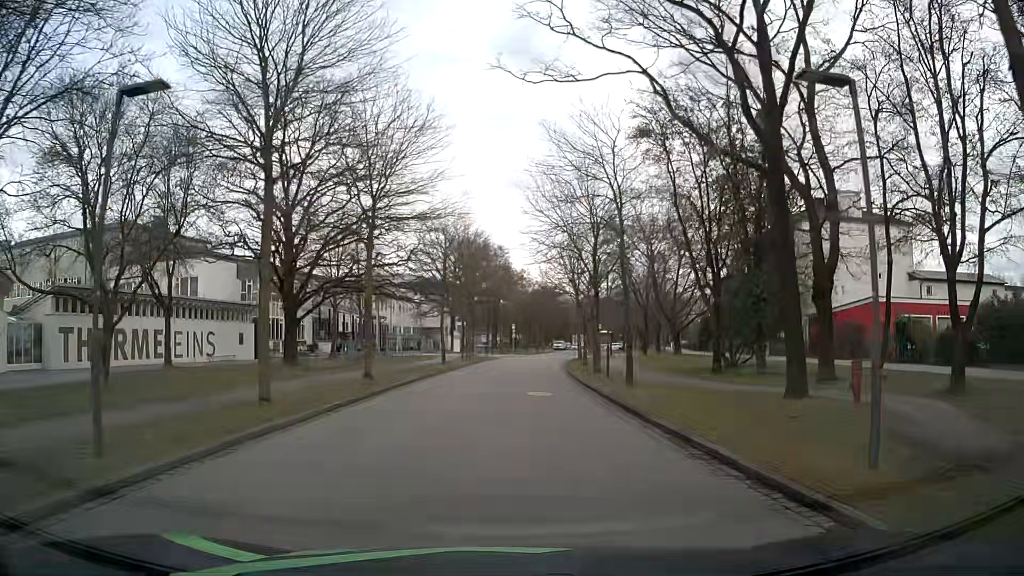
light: Day
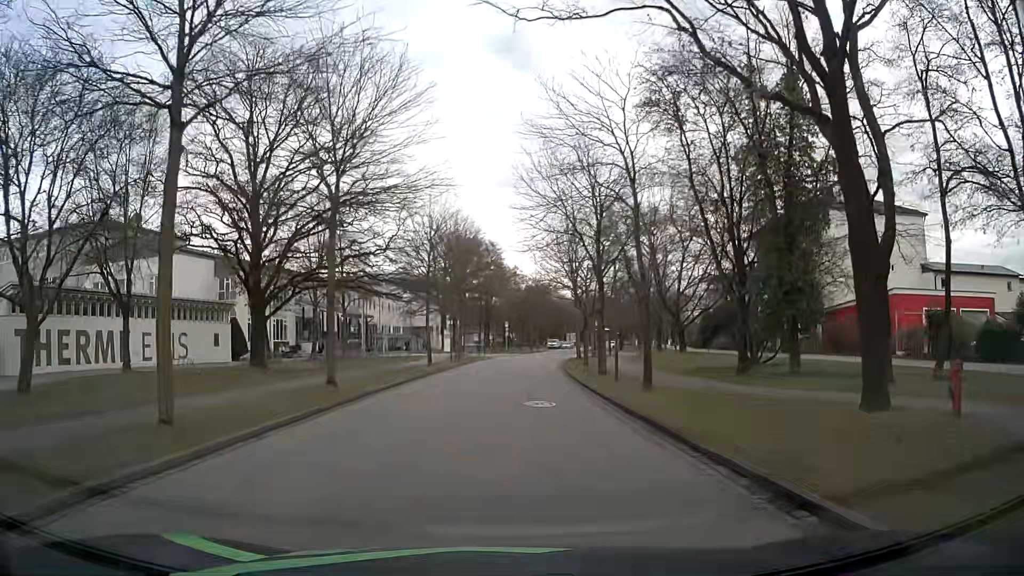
(0.0, +3.9) m; 0°
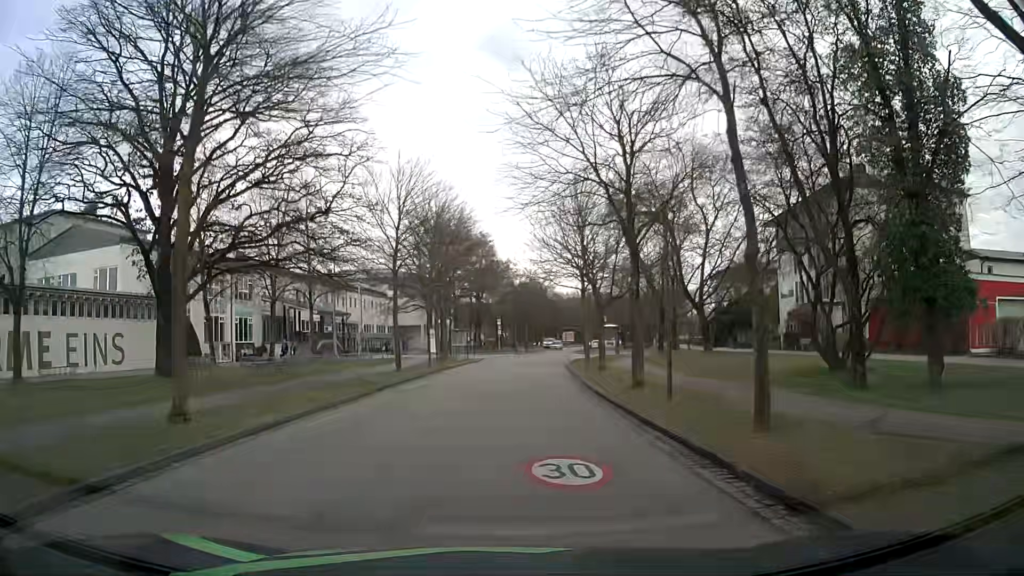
(0.0, +8.6) m; 0°
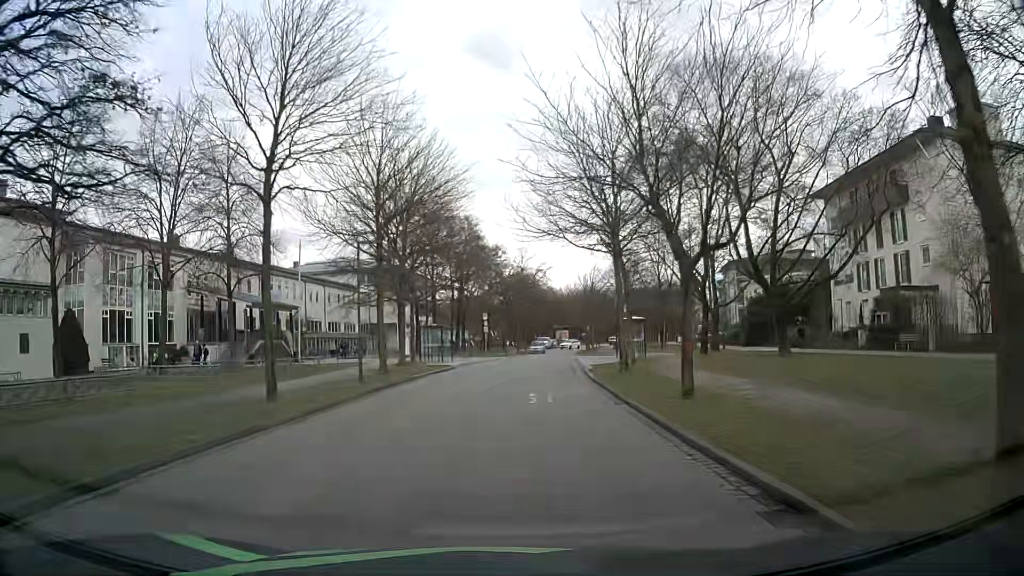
(+0.1, +14.6) m; 0°
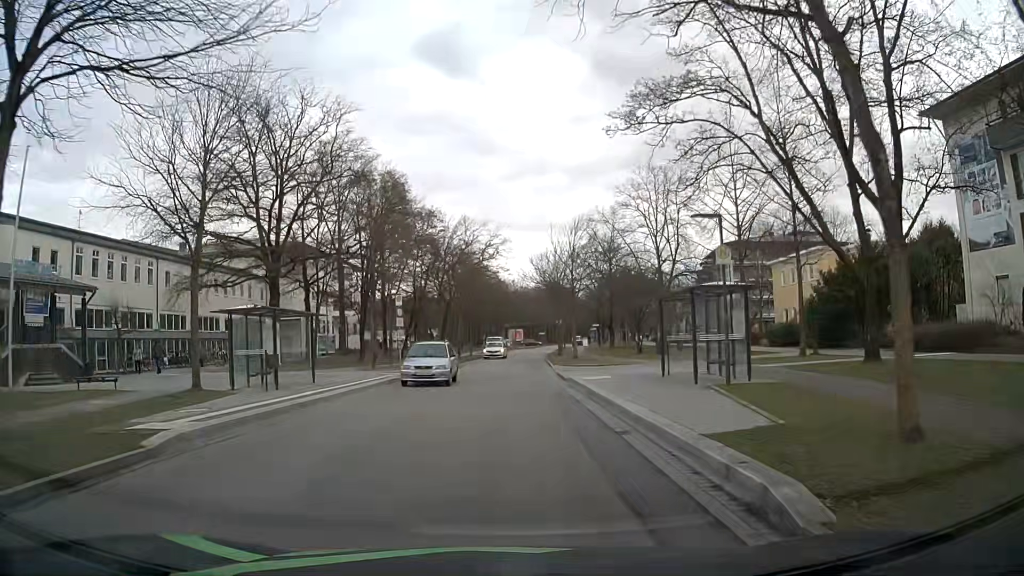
(+1.4, +24.9) m; +6°
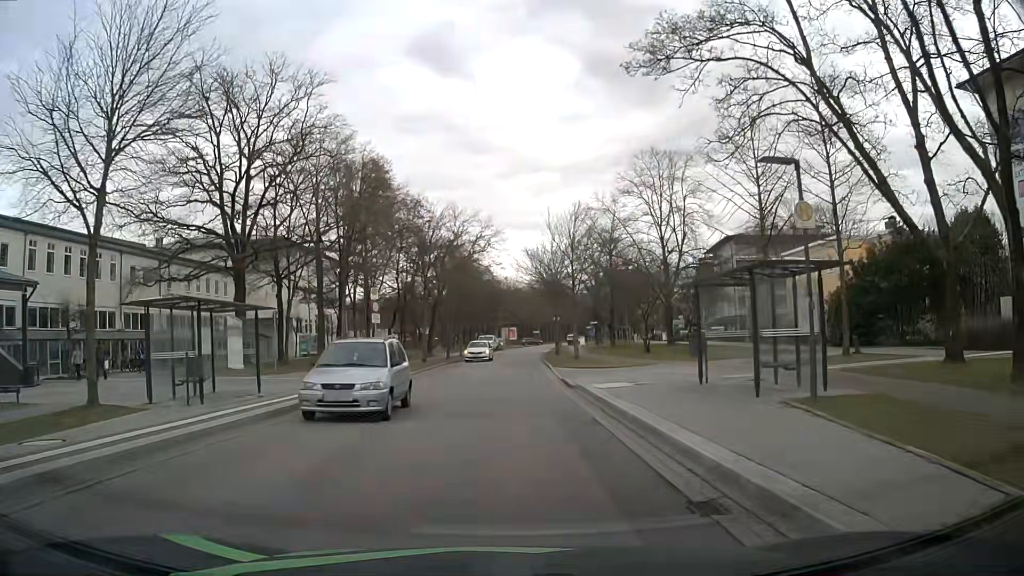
(0.0, +4.8) m; +1°
